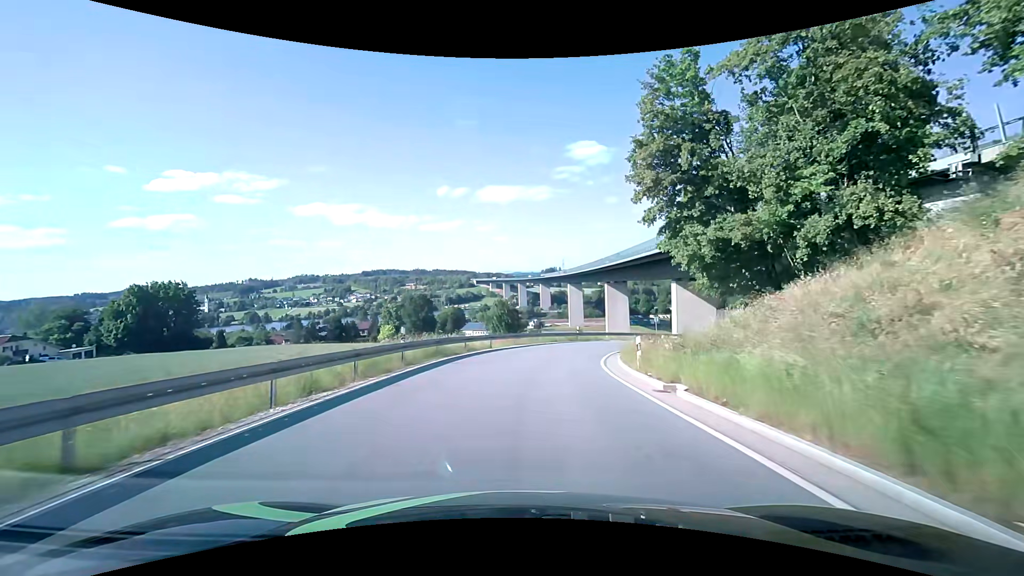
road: unclassified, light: Day
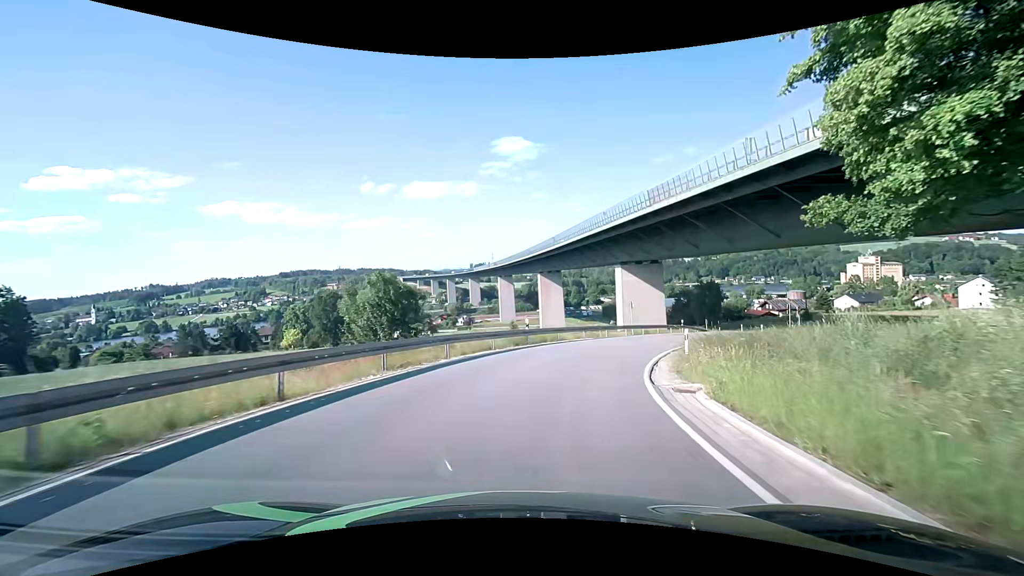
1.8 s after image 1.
(+1.1, +19.5) m; +8°
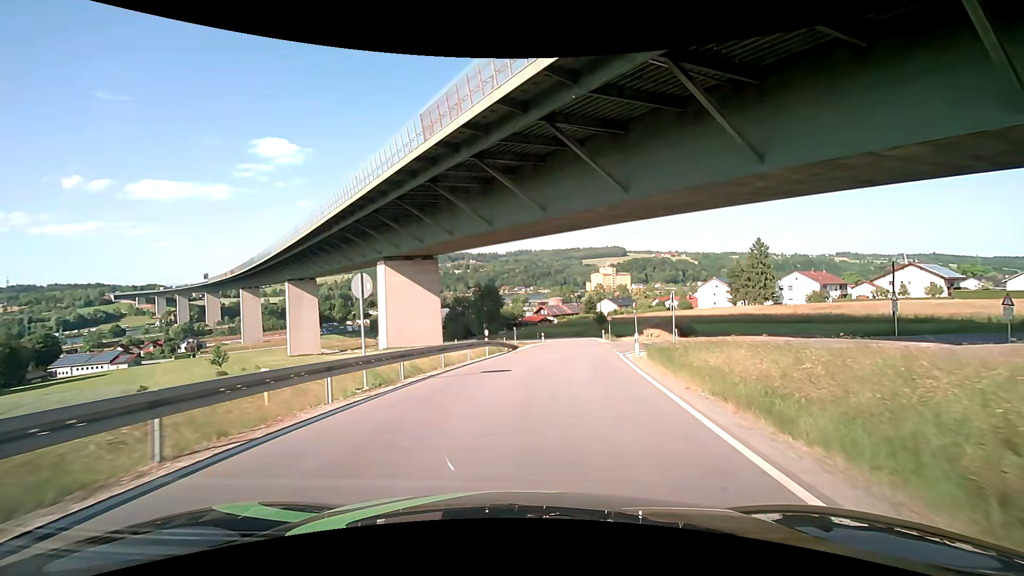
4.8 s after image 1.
(+6.5, +28.3) m; +26°
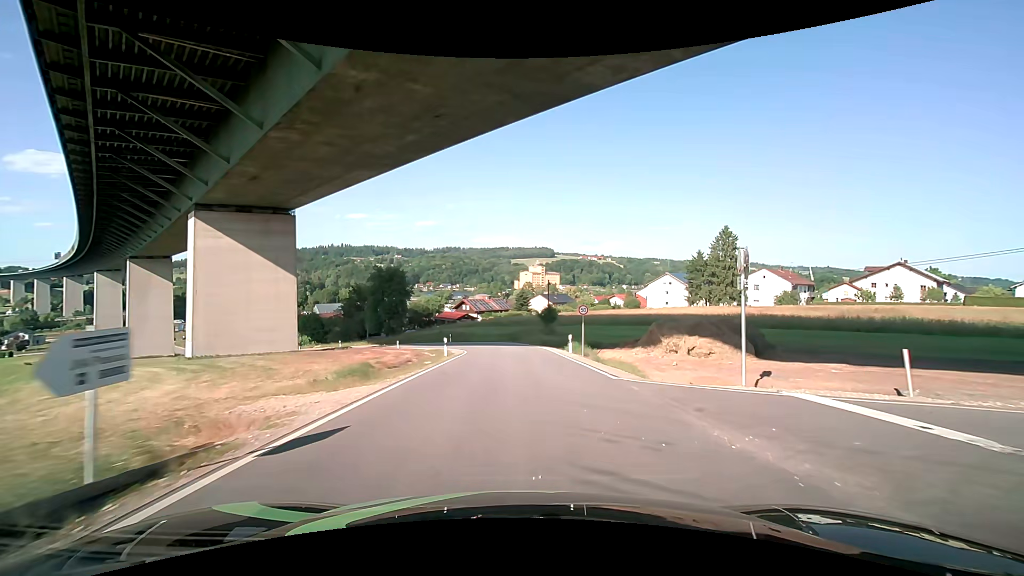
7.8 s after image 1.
(+2.6, +31.2) m; +8°
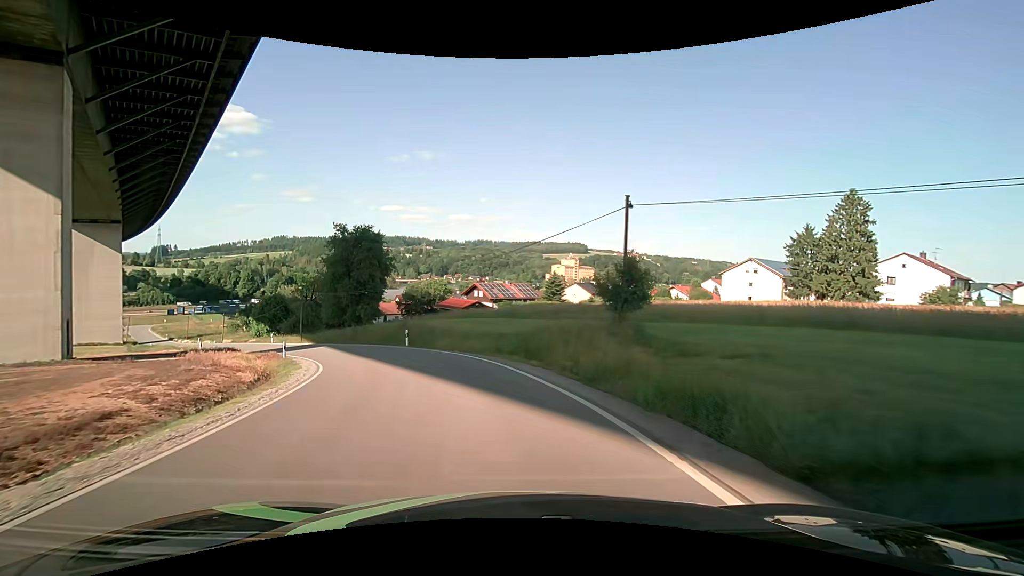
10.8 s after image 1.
(+0.8, +32.8) m; -2°
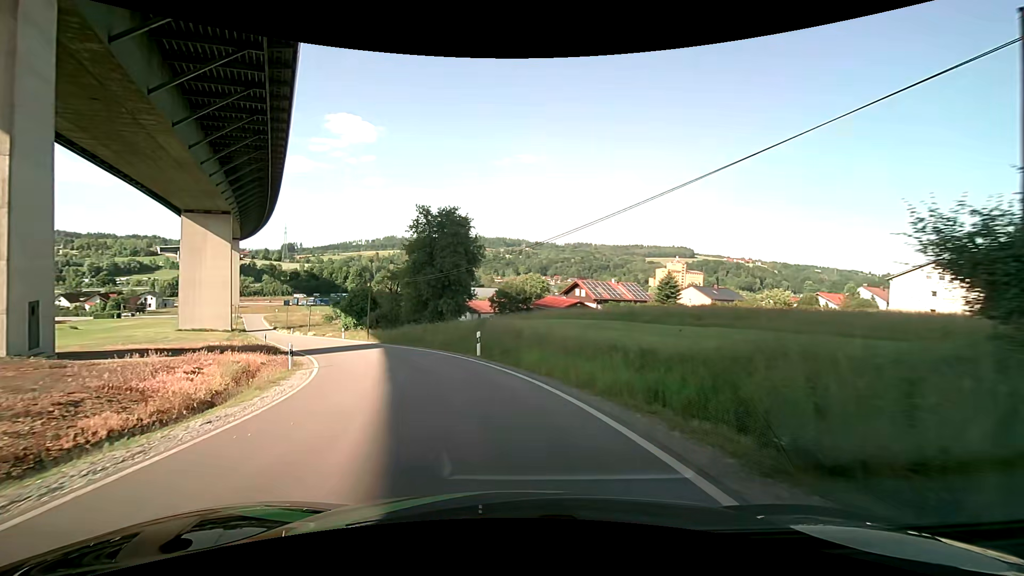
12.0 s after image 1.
(-1.0, +11.4) m; -11°
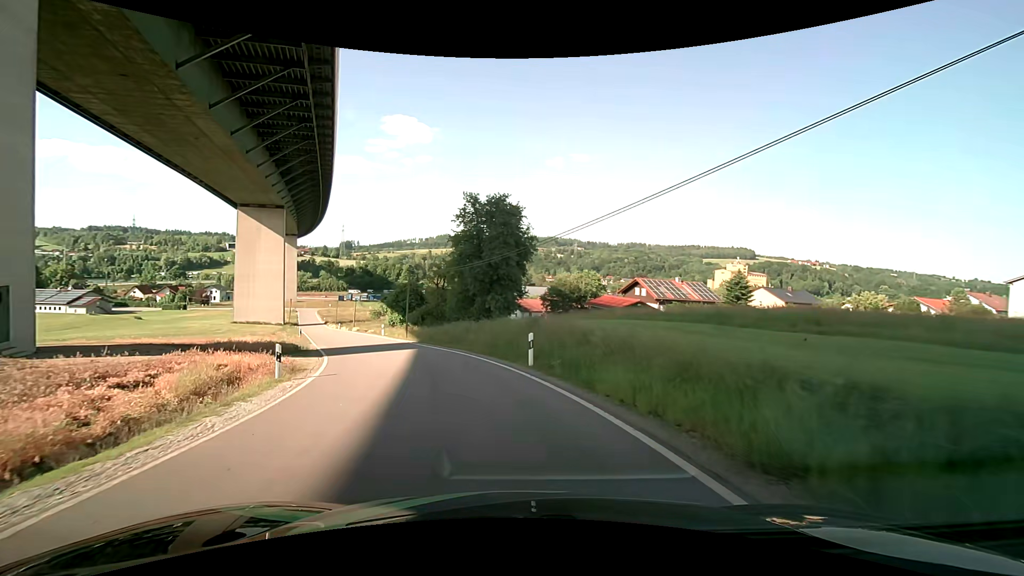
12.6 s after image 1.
(-0.3, +5.3) m; -6°
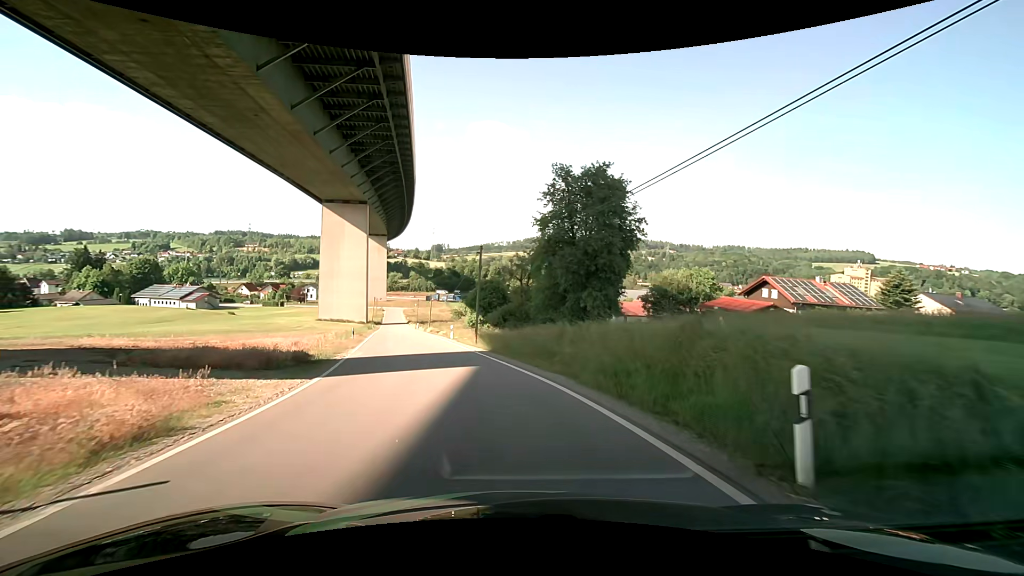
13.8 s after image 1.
(-0.9, +10.4) m; -9°
(-1, +10) (-3, +20) (-5, +29) (-8, +39) (-11, +49) (-13, +58) (-16, +68) (-18, +78) (-21, +87) (-24, +97) m
